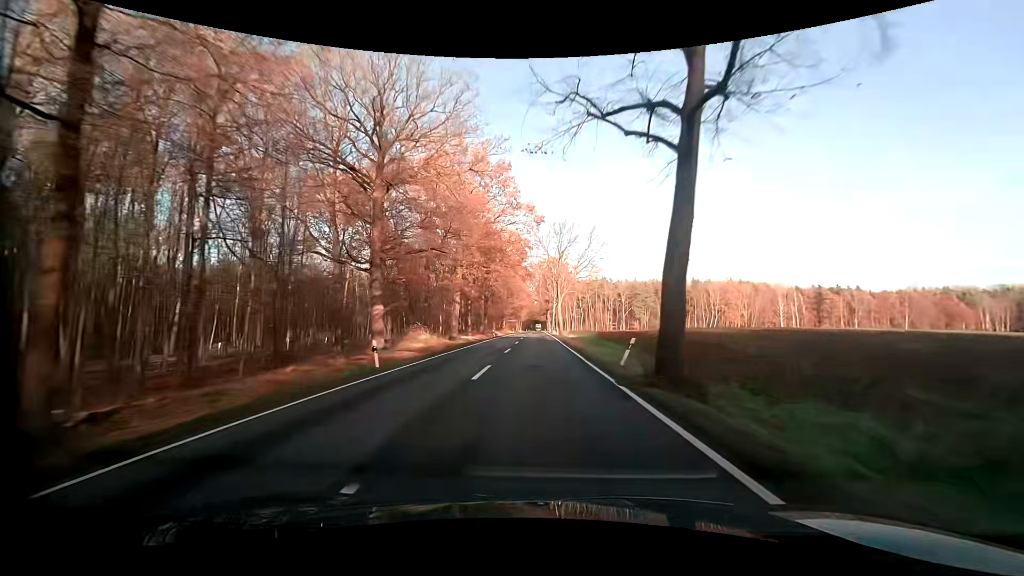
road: primary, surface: asphalt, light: Day
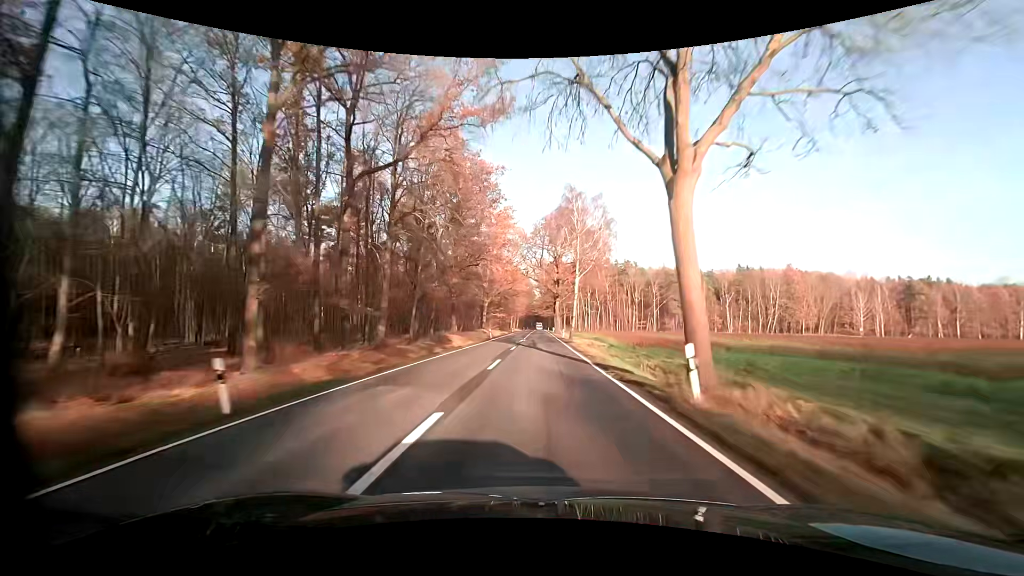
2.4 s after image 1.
(-0.3, +57.2) m; 0°
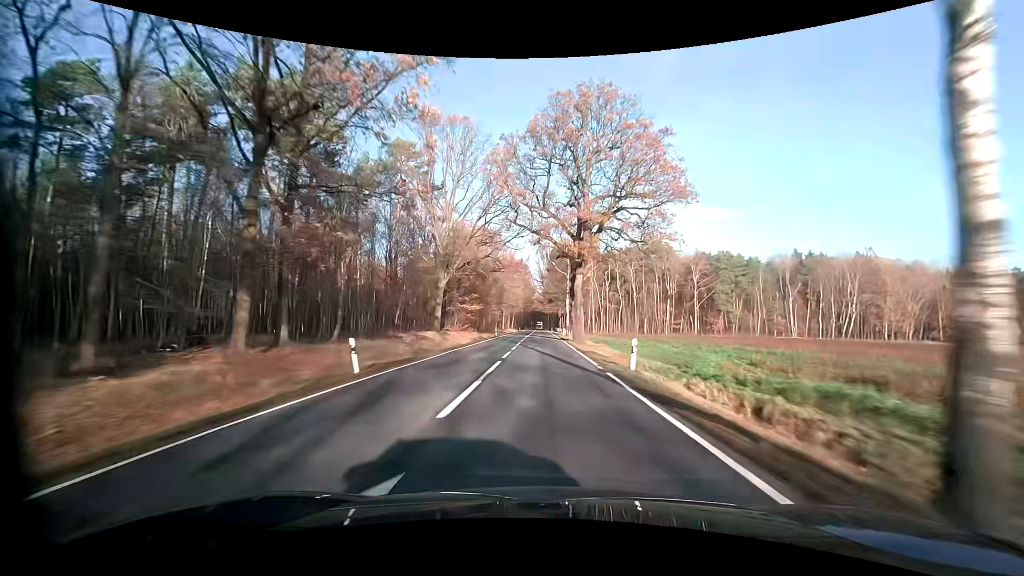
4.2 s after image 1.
(+0.1, +42.8) m; 0°
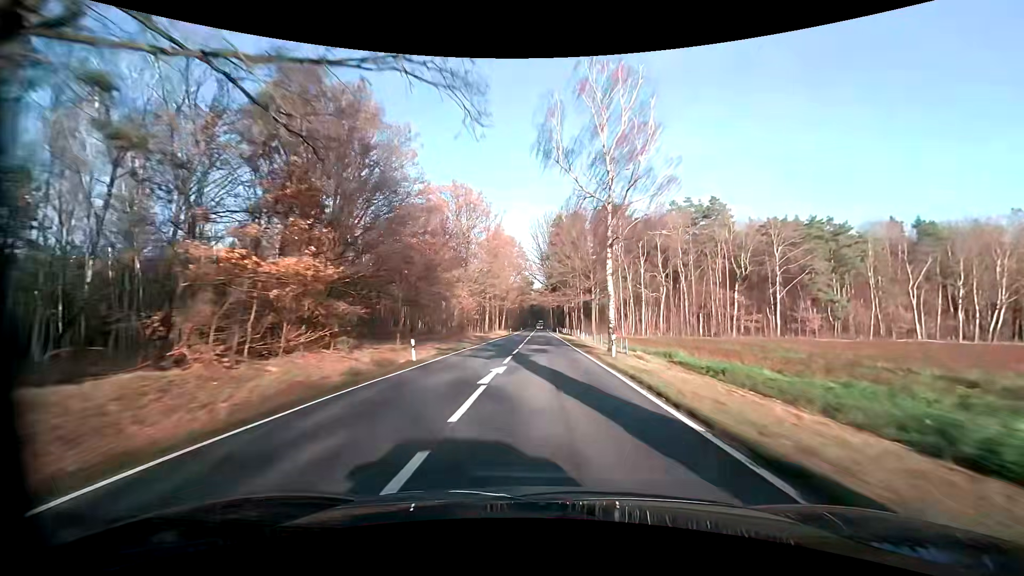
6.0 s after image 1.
(-0.1, +42.8) m; 0°
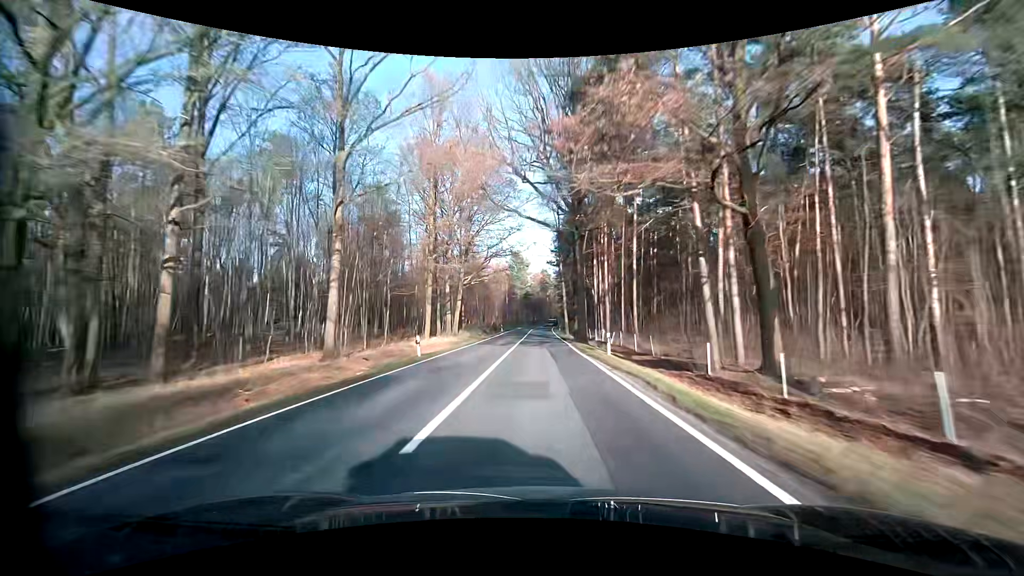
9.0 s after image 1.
(+0.4, +71.2) m; 0°
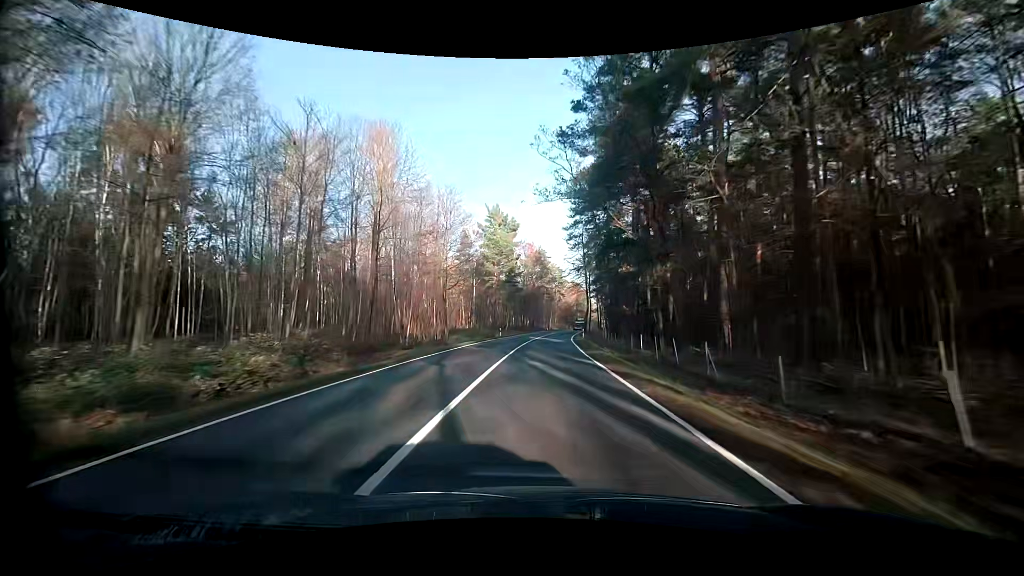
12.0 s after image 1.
(+0.1, +70.2) m; 0°
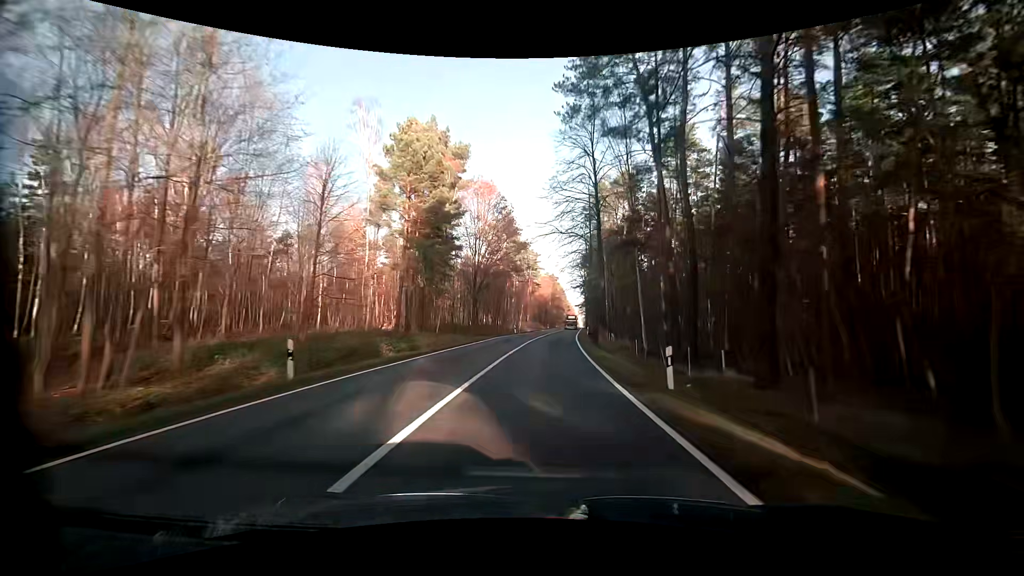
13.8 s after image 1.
(+1.5, +41.8) m; +4°
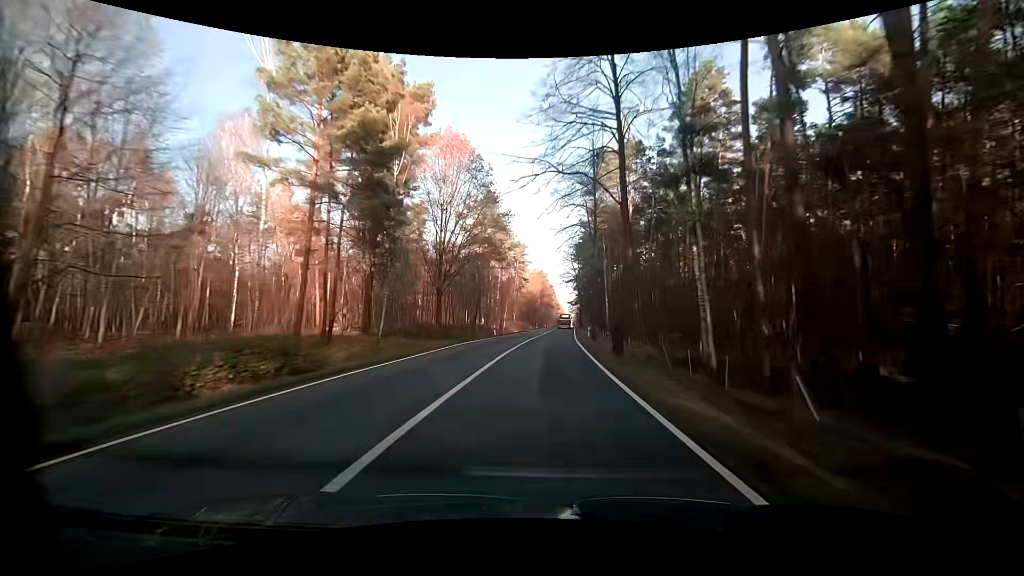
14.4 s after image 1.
(+0.1, +13.9) m; +1°
(0, +10) (0, +20) (+1, +30) (+2, +40) (+2, +50) (+3, +60) (+4, +70) (+5, +80) (+6, +90) (+6, +100) m
